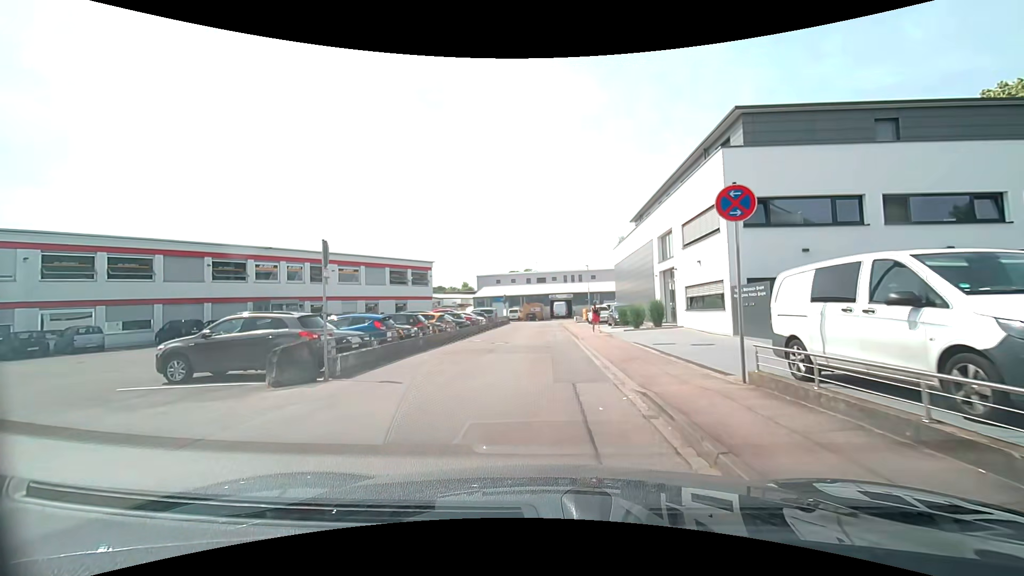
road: unclassified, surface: asphalt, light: Day
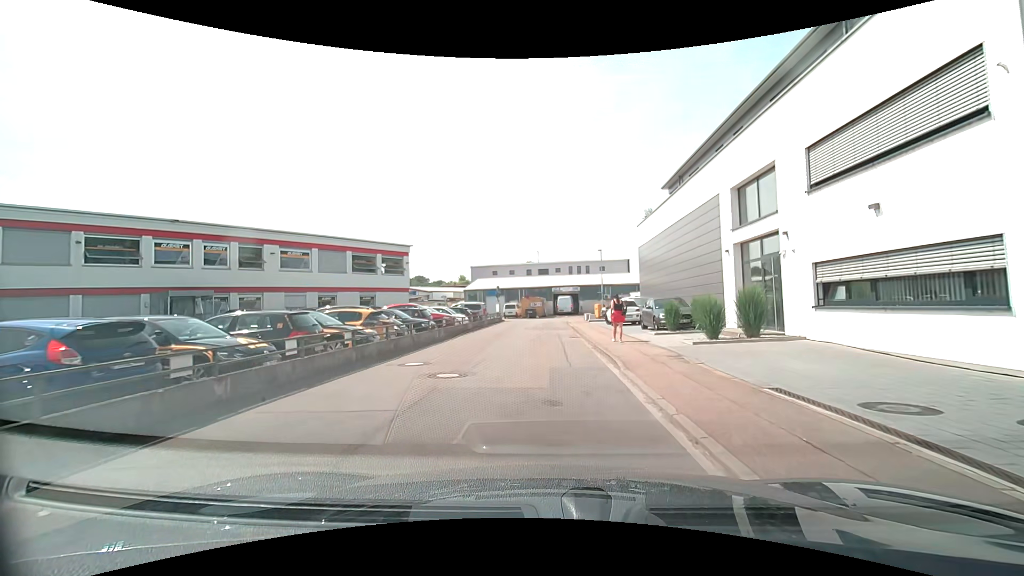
(0.0, +11.5) m; 0°
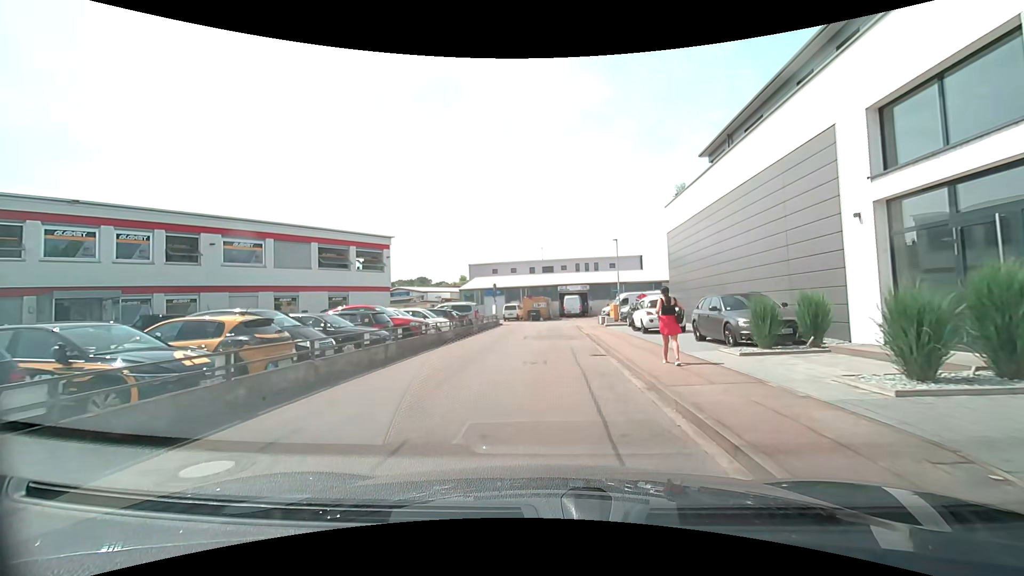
(-0.1, +7.6) m; -2°
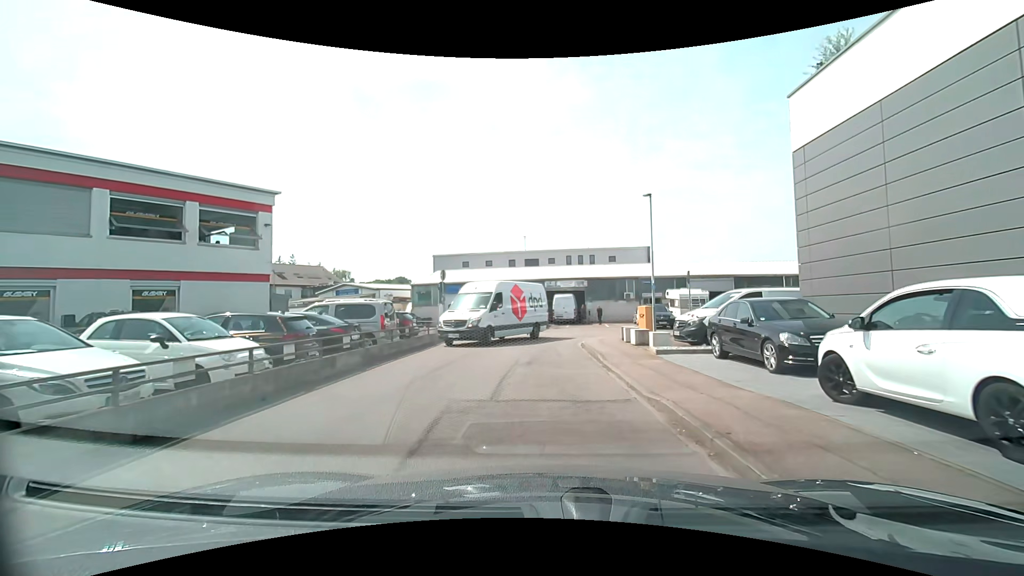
(+0.3, +16.6) m; +2°
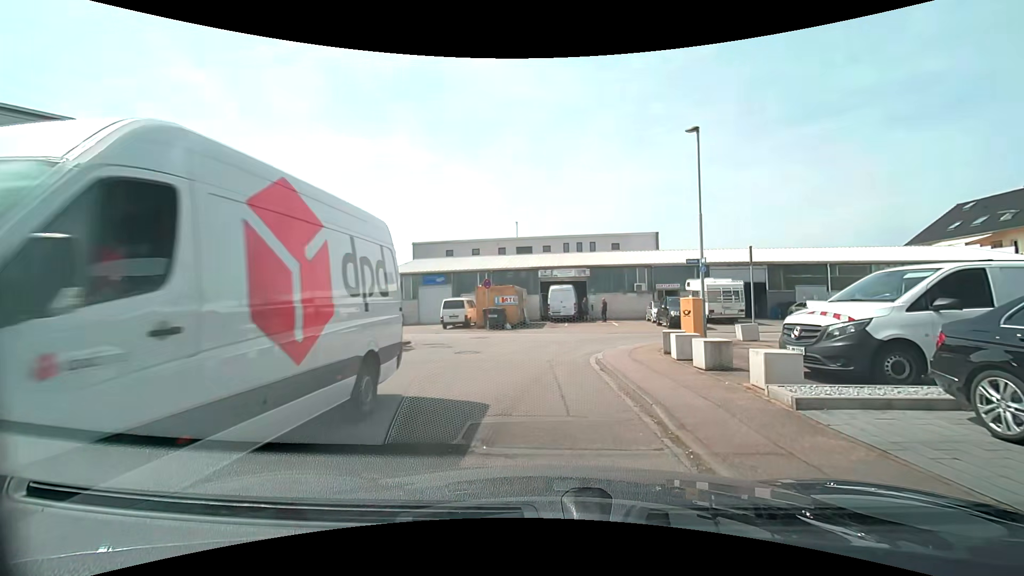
(+0.1, +7.6) m; +1°
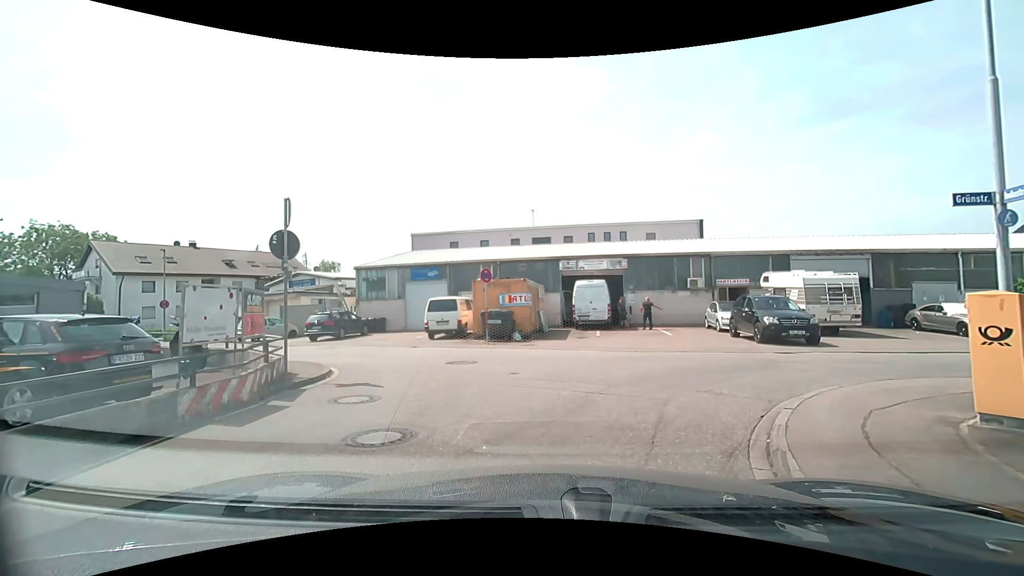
(-0.2, +8.7) m; -1°
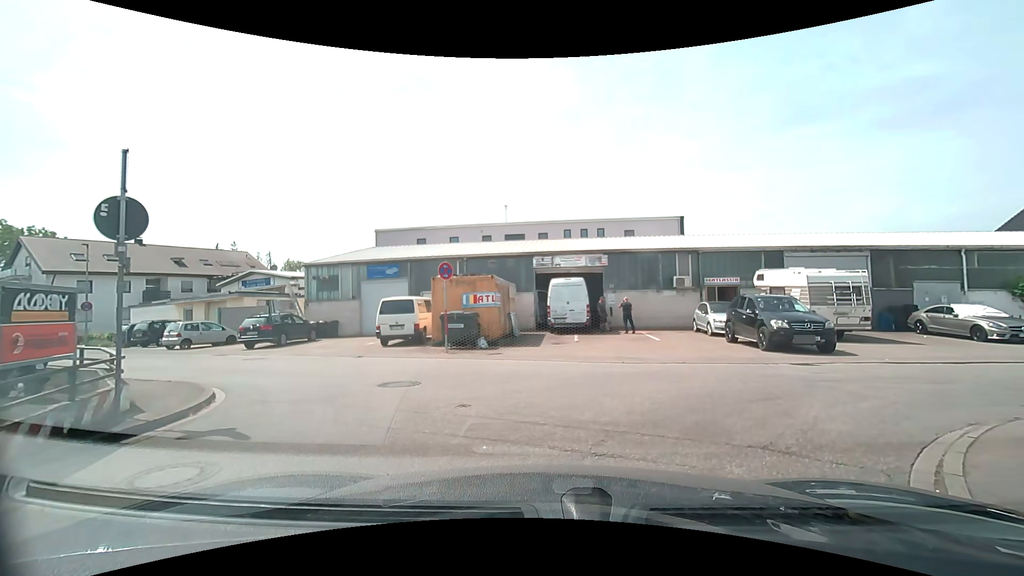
(0.0, +3.0) m; +2°
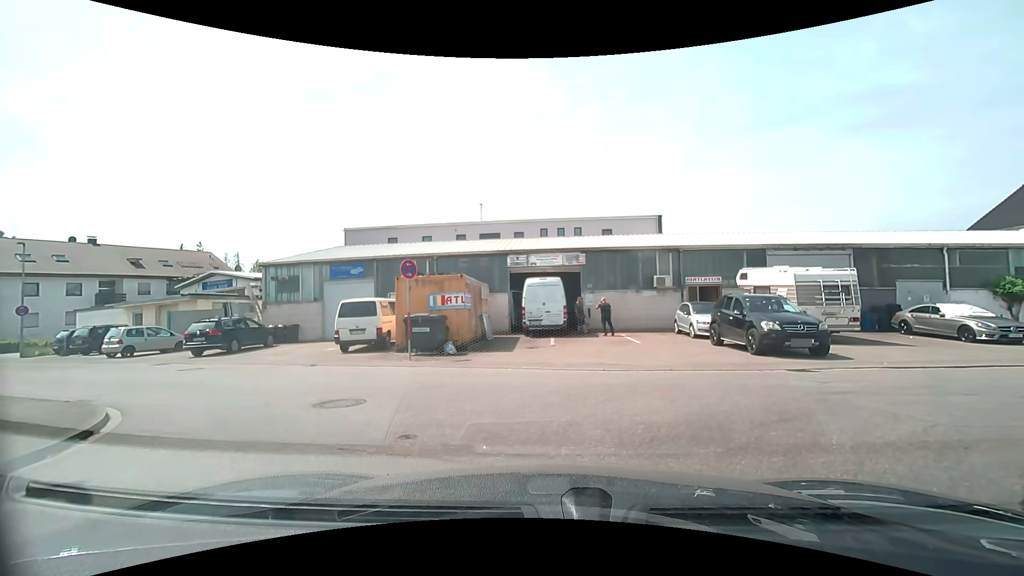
(0.0, +1.4) m; +2°
(0, +10) (-7, +16) (-17, +20) (-26, +24) (-35, +28) (-44, +32) (-53, +36) (-62, +40) (-71, +44) (-81, +48) m
